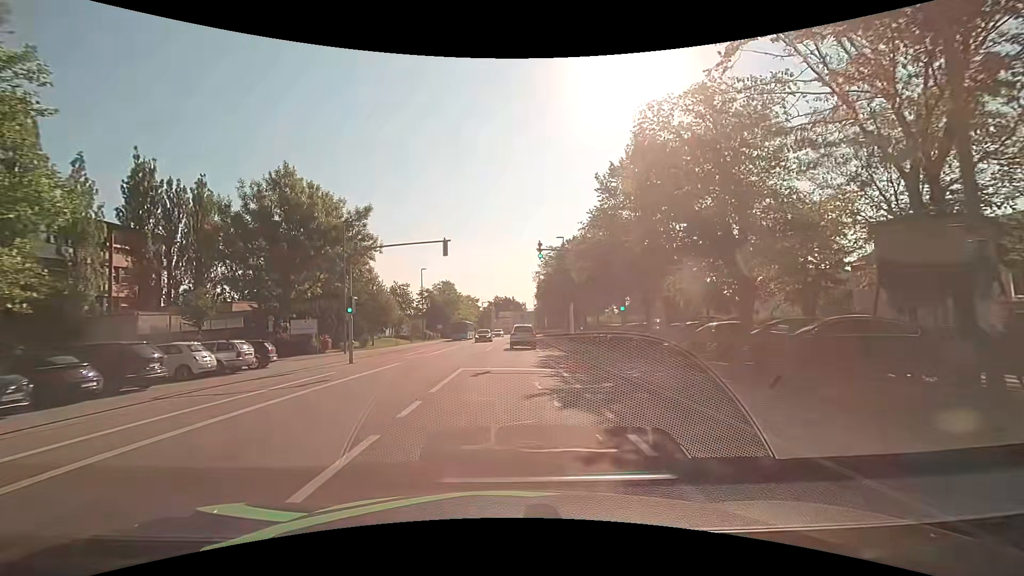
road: tertiary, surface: asphalt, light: Day
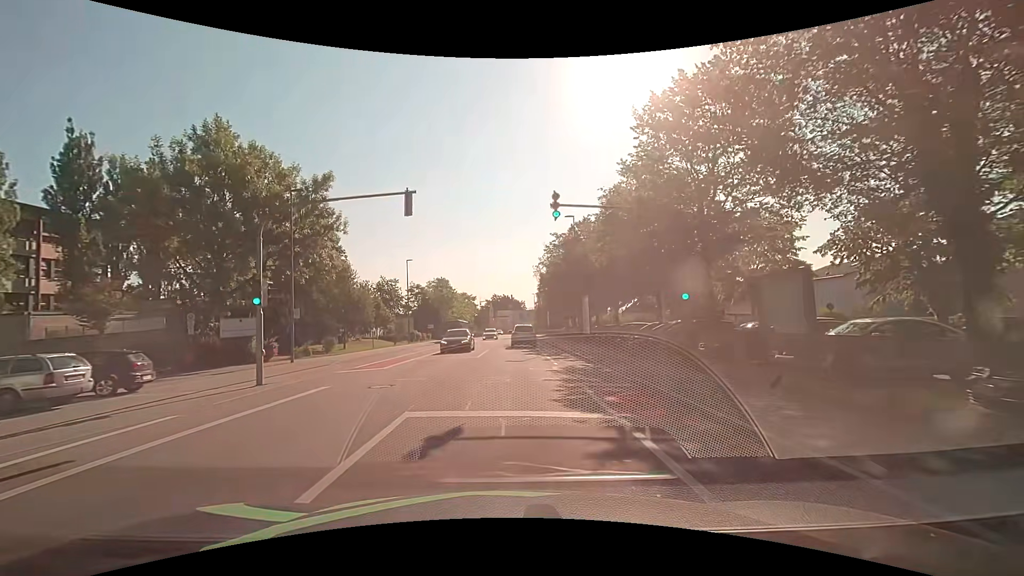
(0.0, +9.0) m; 0°
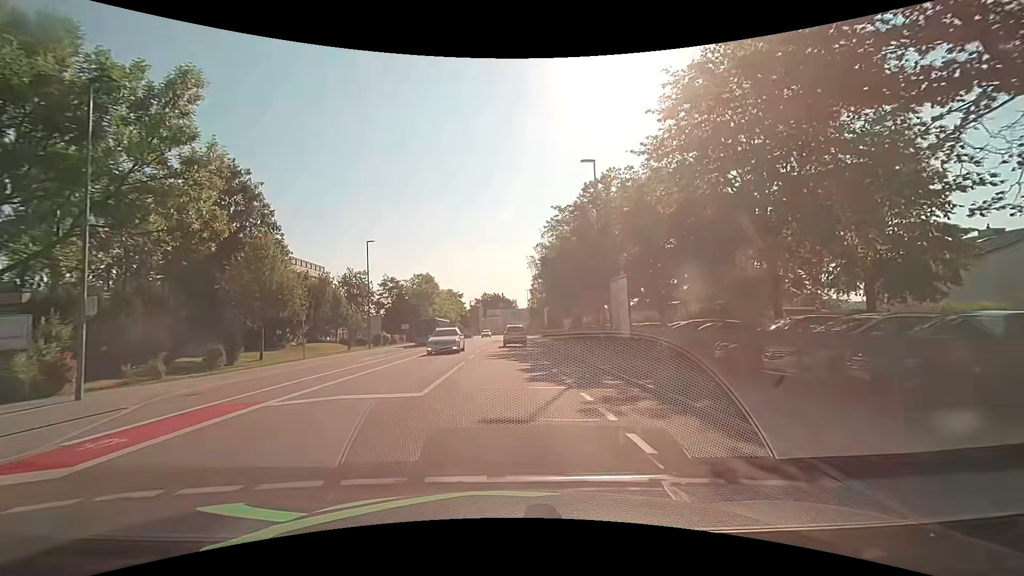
(+0.1, +13.5) m; +1°
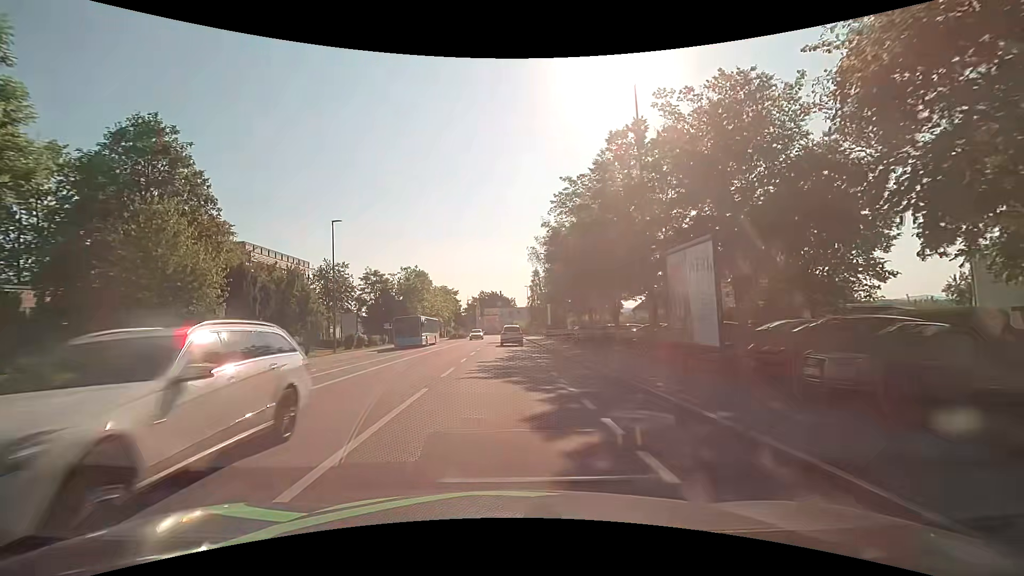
(0.0, +9.0) m; 0°
(0, +10) (0, +20) (0, +30) (0, +40) (0, +50) (0, +60) (-1, +70) (-1, +80) (-1, +90) (-1, +100) m
